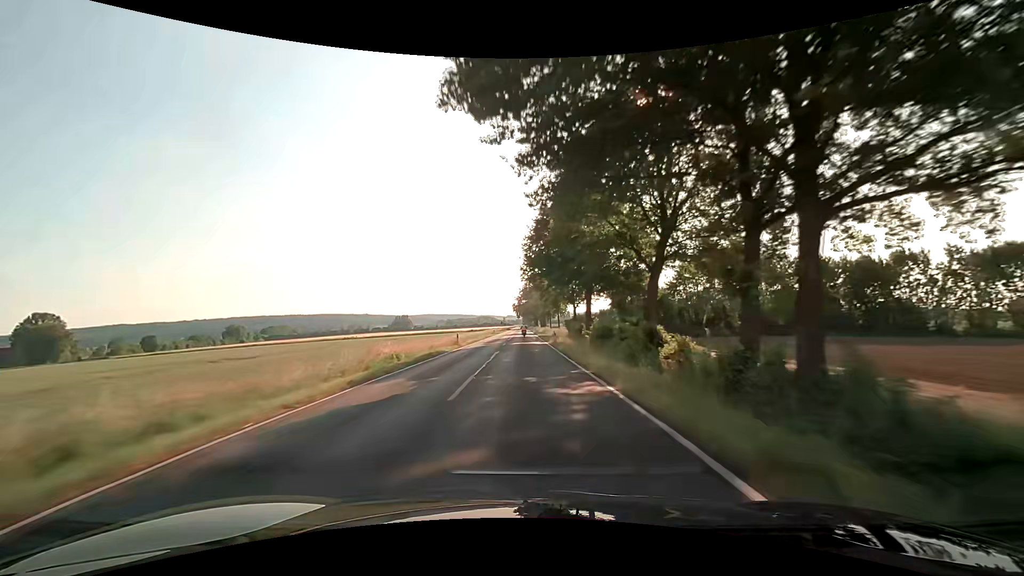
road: secondary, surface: asphalt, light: Day
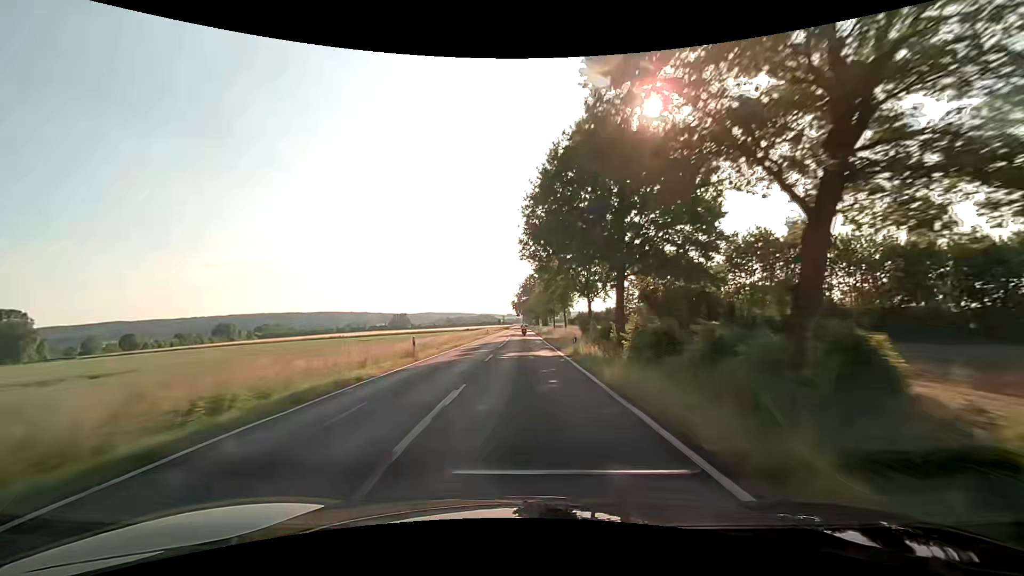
(0.0, +15.4) m; 0°
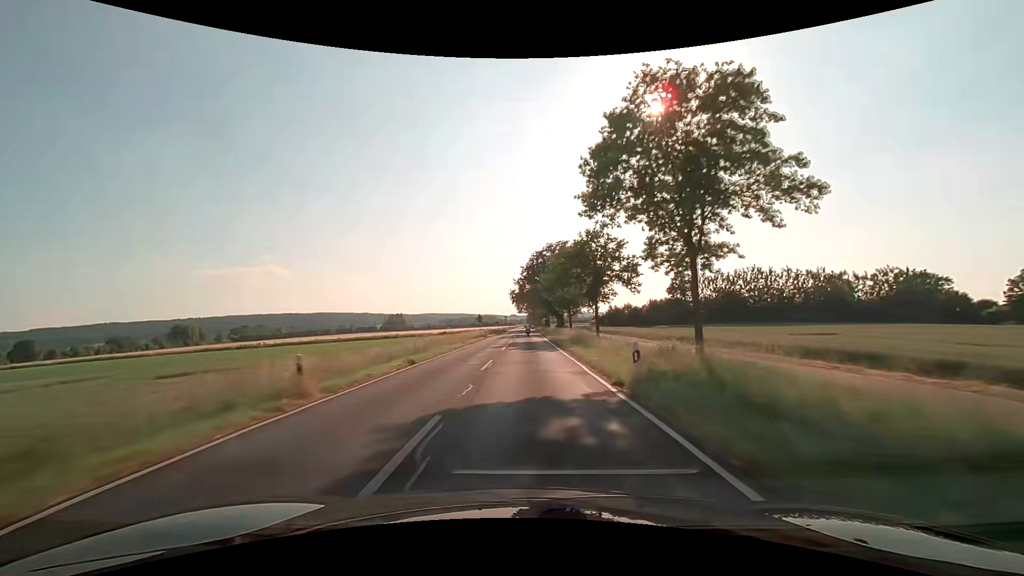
(+0.1, +62.1) m; 0°
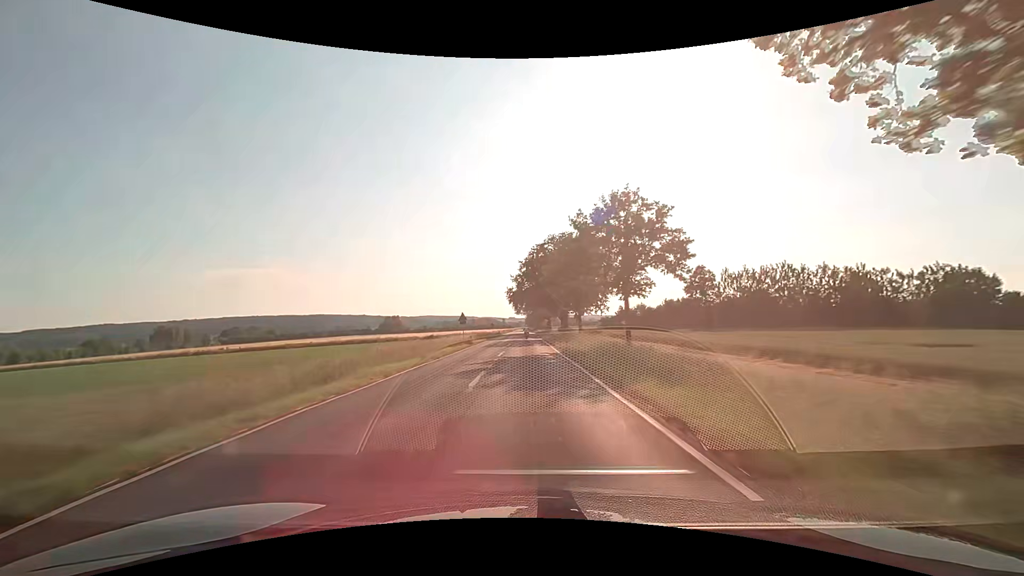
(+0.1, +15.7) m; 0°
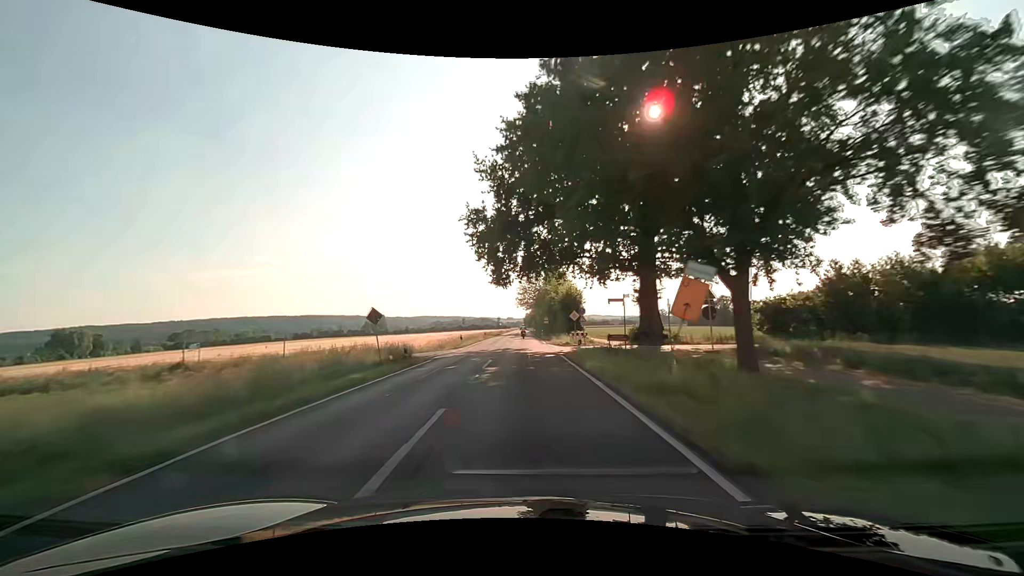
(+0.3, +79.4) m; 0°
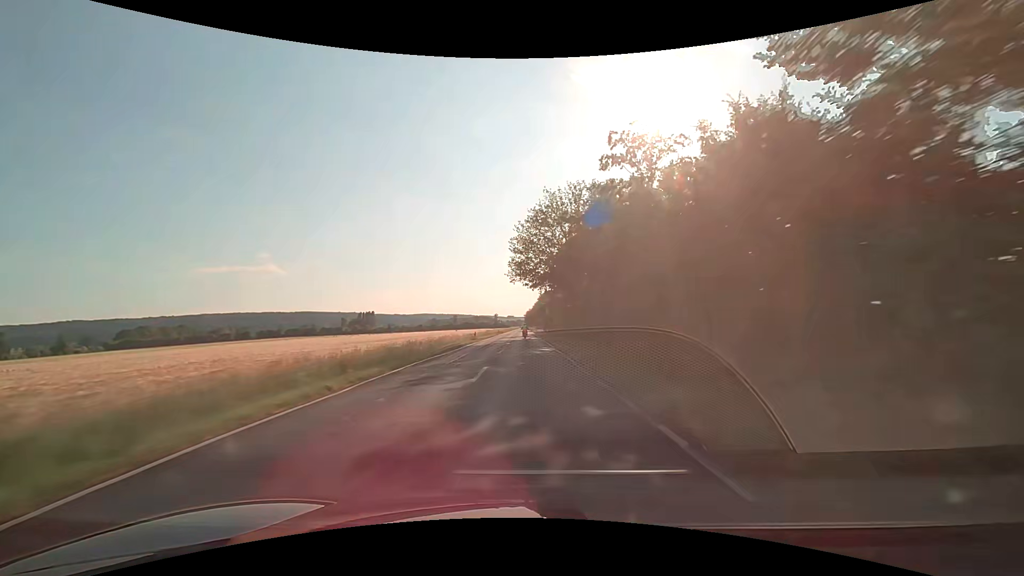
(-0.1, +64.1) m; 0°
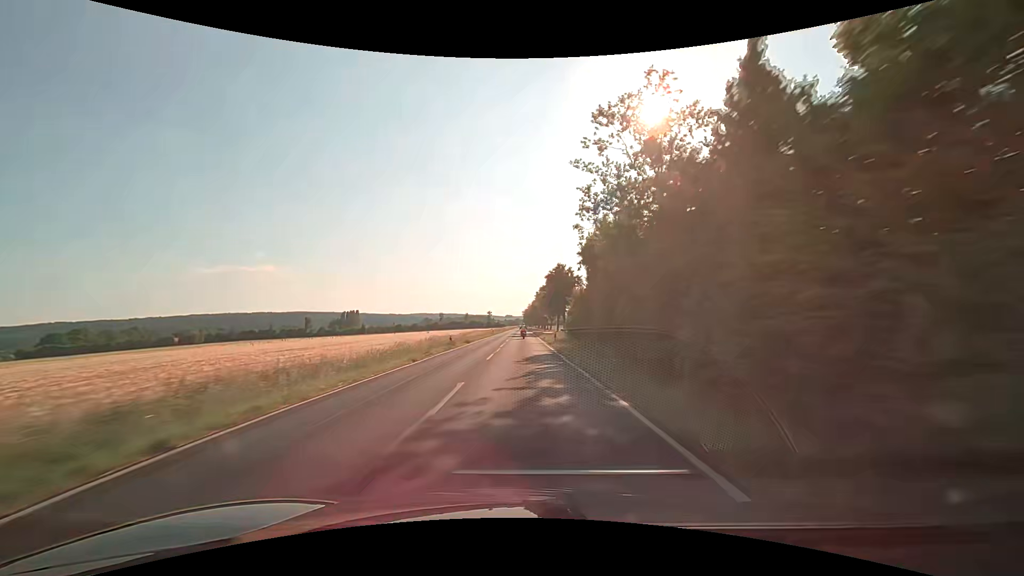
(+0.1, +64.3) m; 0°
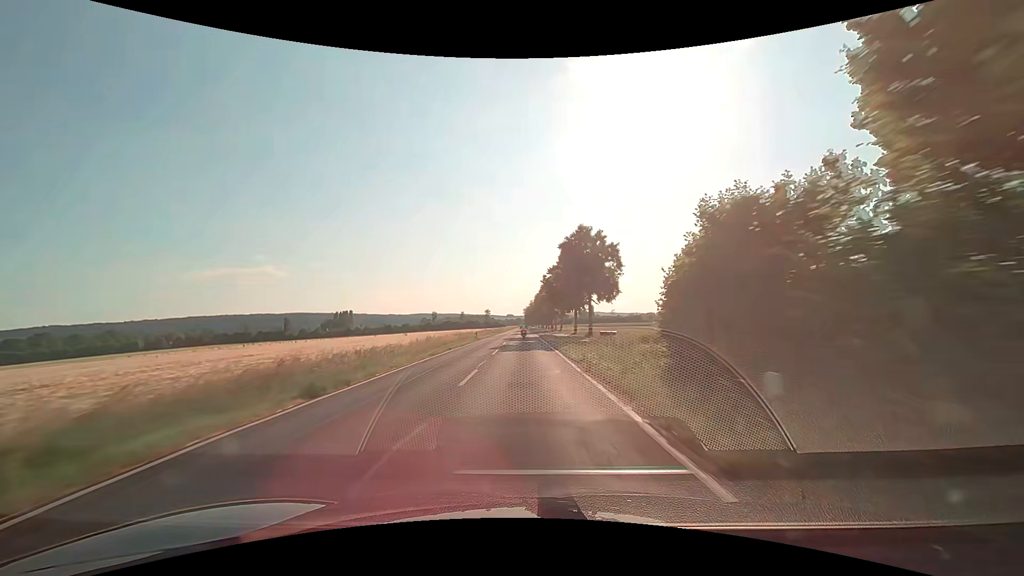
(+0.1, +32.2) m; 0°
(0, +10) (0, +20) (0, +30) (0, +40) (0, +50) (0, +60) (0, +70) (0, +80) (0, +90) (0, +100) m
